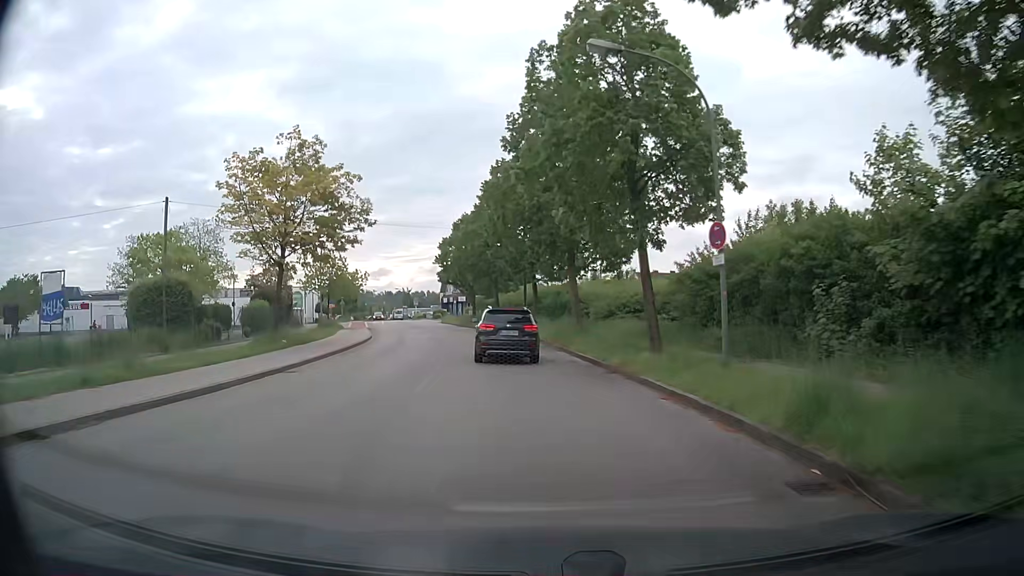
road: residential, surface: asphalt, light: Day
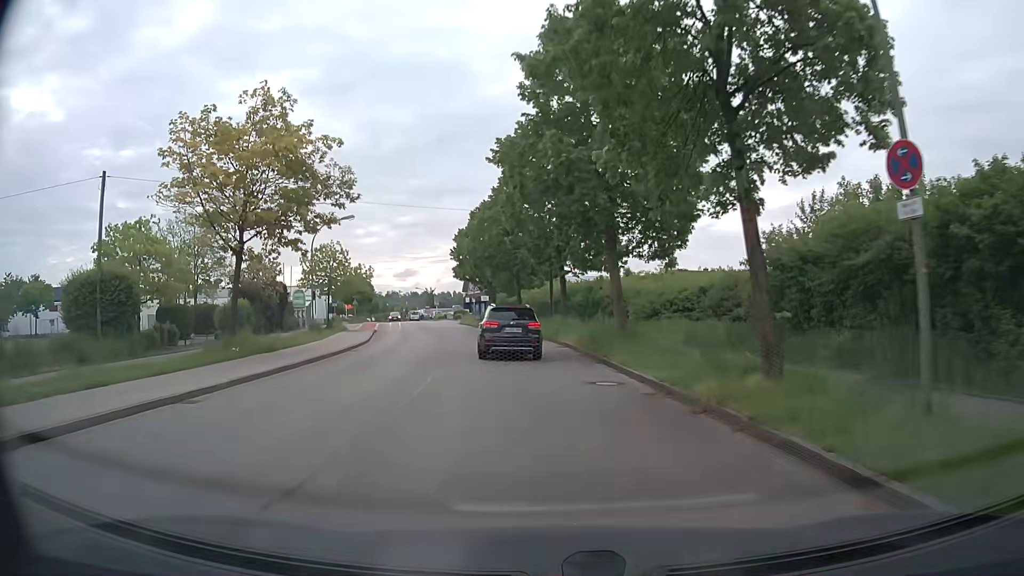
(-0.1, +7.2) m; -2°
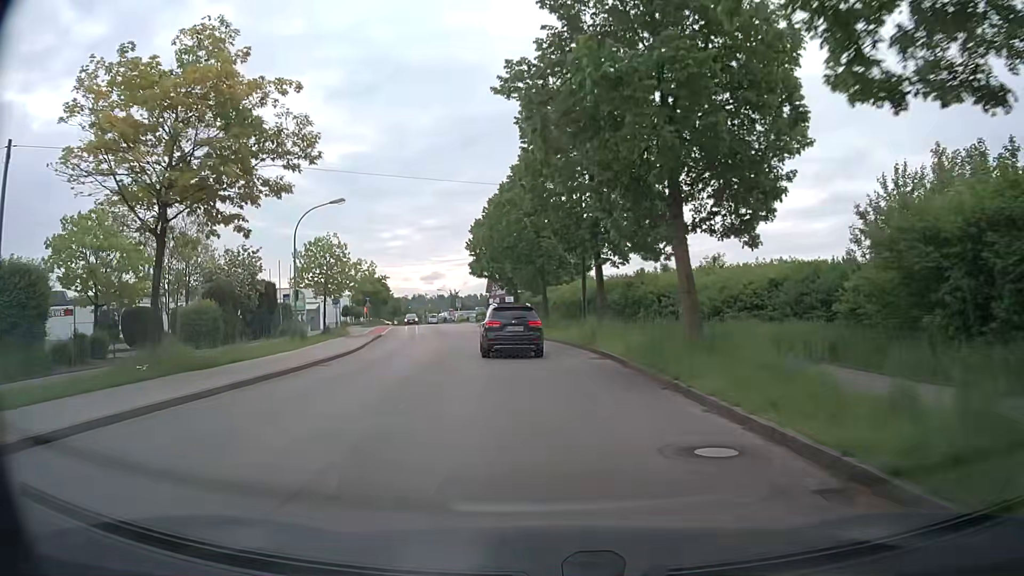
(-0.1, +7.2) m; -2°
(0, +10) (-1, +20) (-2, +30) (-3, +40) (-5, +50) (-7, +60) (-9, +69) (-10, +79) (-12, +89) (-14, +99) m
